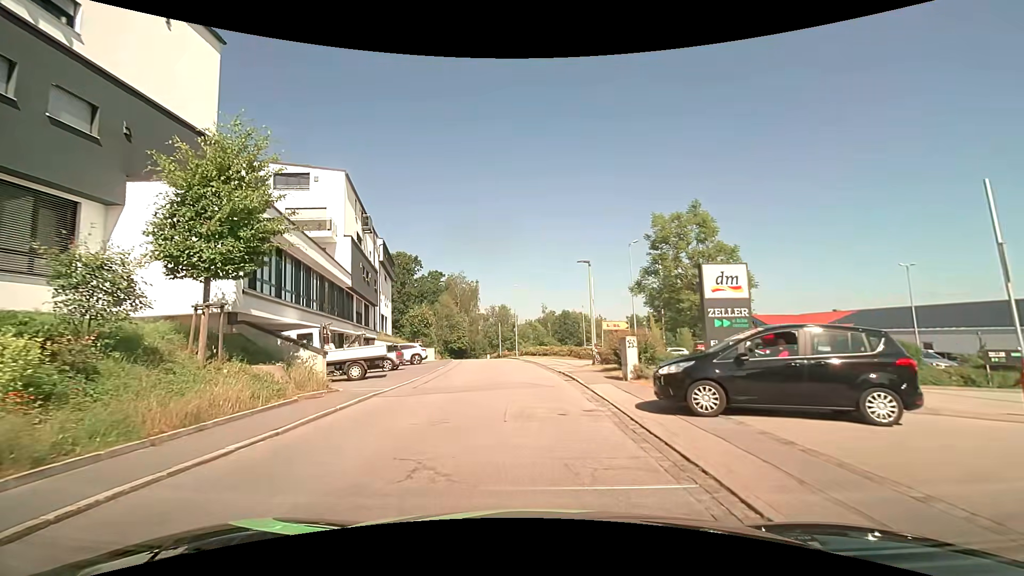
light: Day
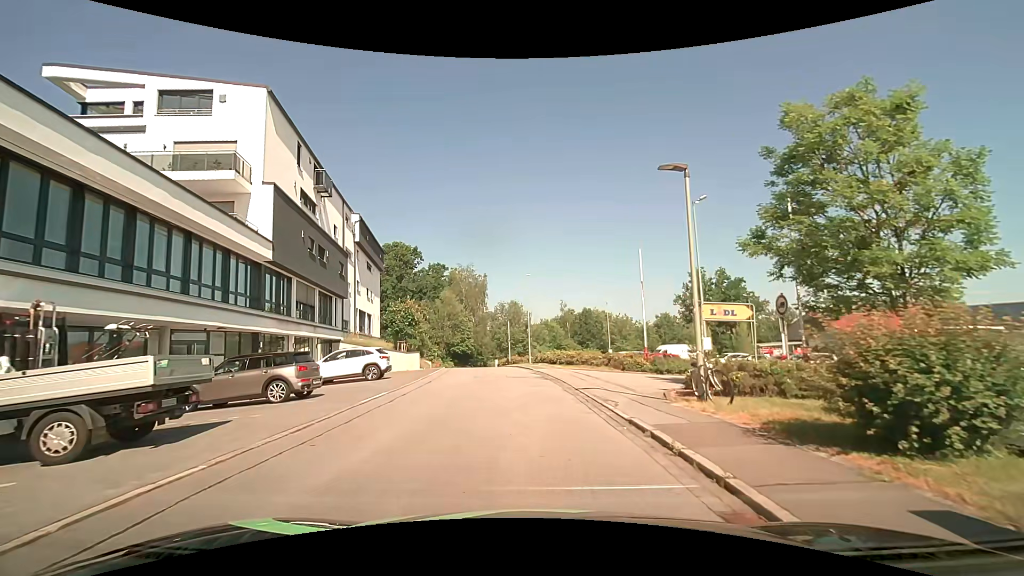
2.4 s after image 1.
(+0.1, +13.0) m; -1°
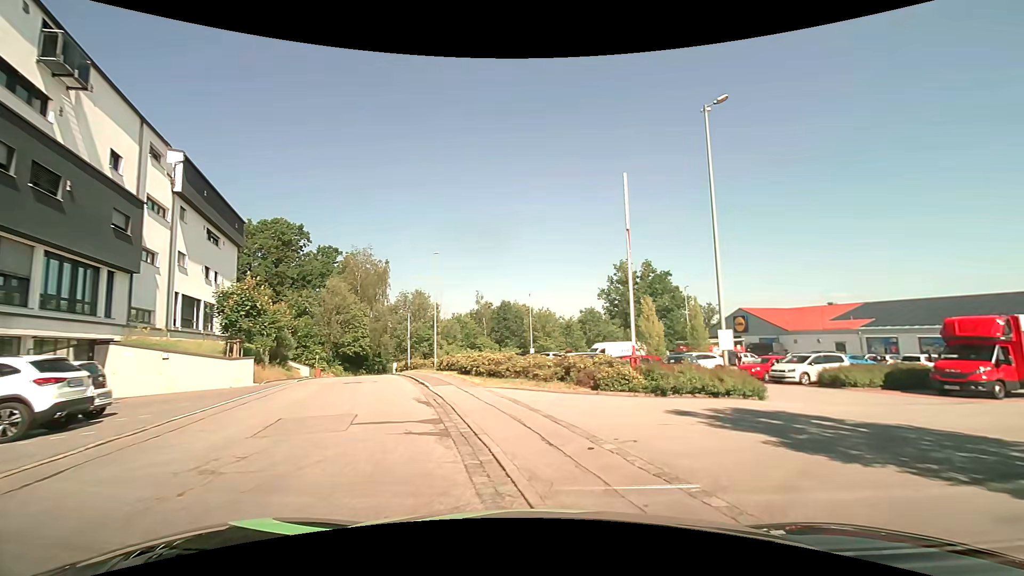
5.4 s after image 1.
(+0.4, +12.6) m; +9°
